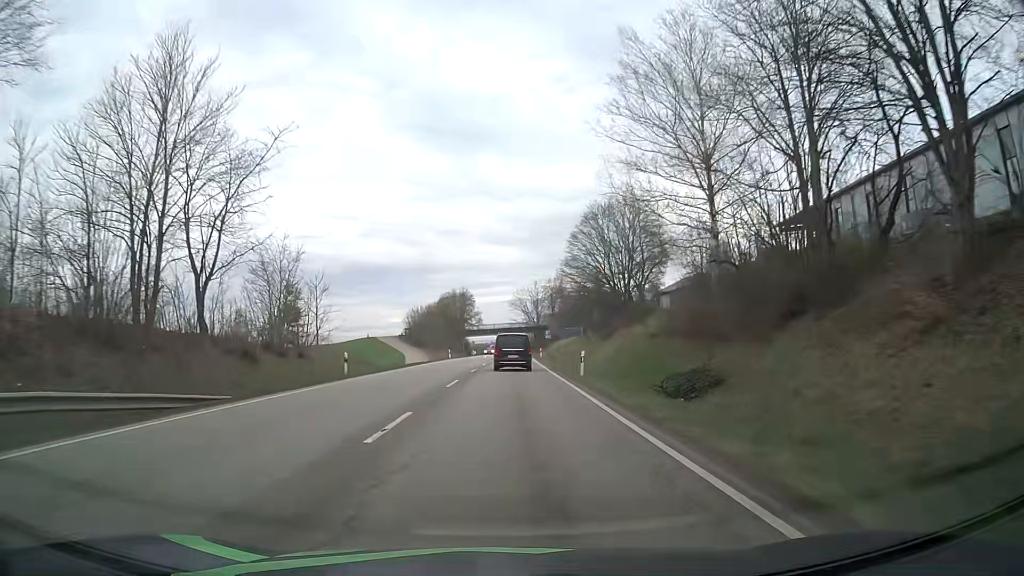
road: primary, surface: asphalt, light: Day
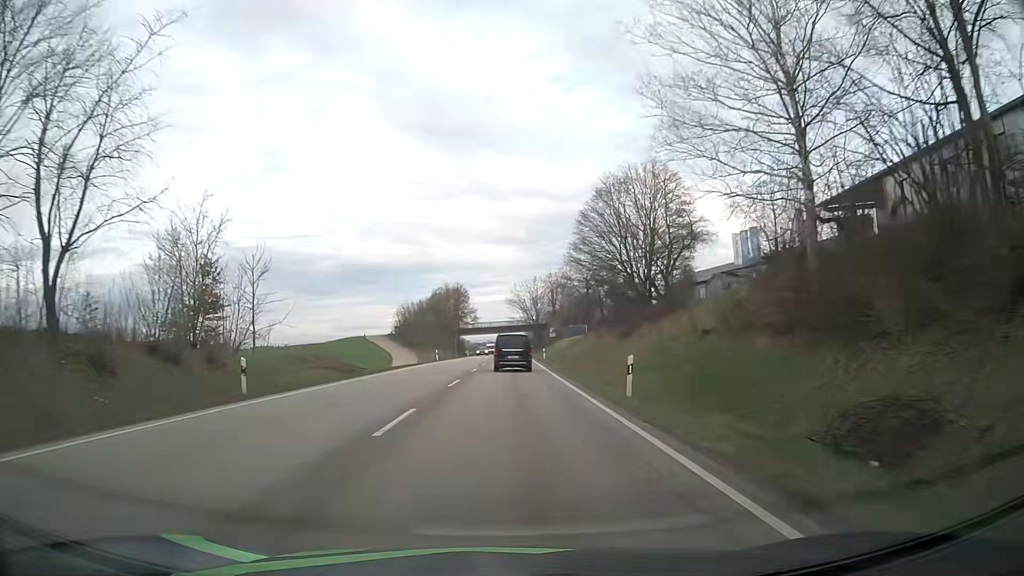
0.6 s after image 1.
(0.0, +11.2) m; 0°
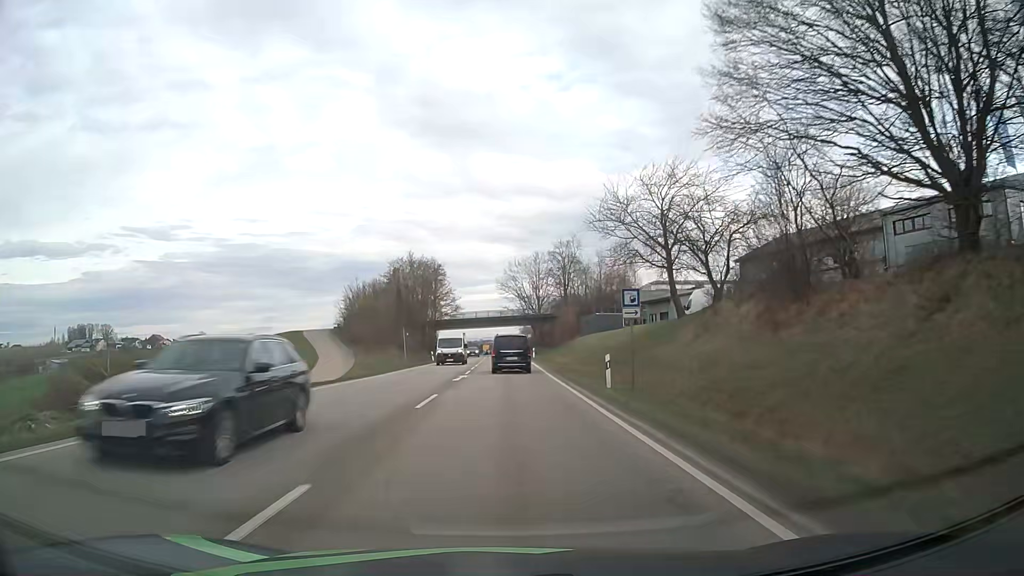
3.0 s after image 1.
(+0.5, +43.2) m; +1°
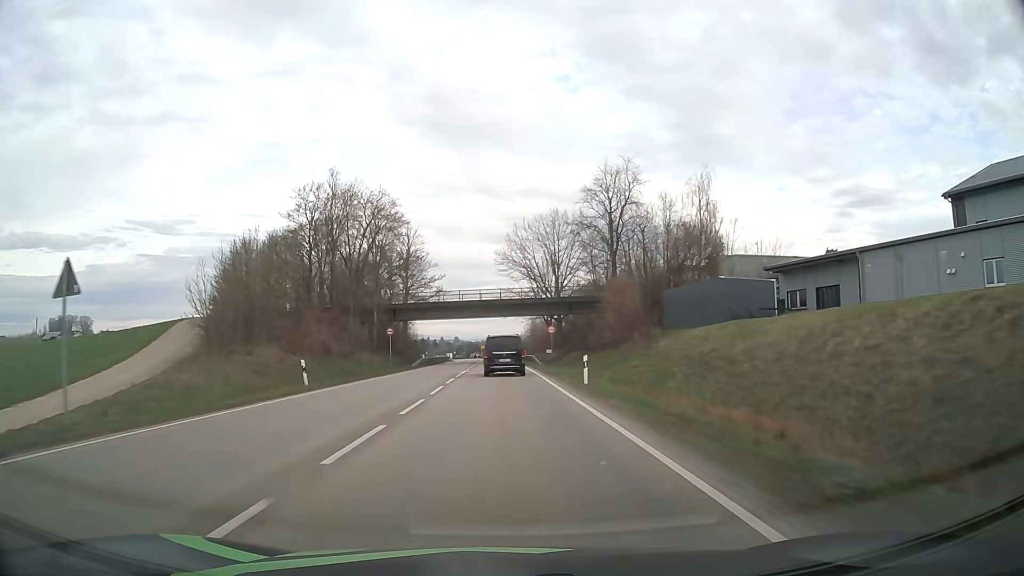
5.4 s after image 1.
(0.0, +43.2) m; 0°
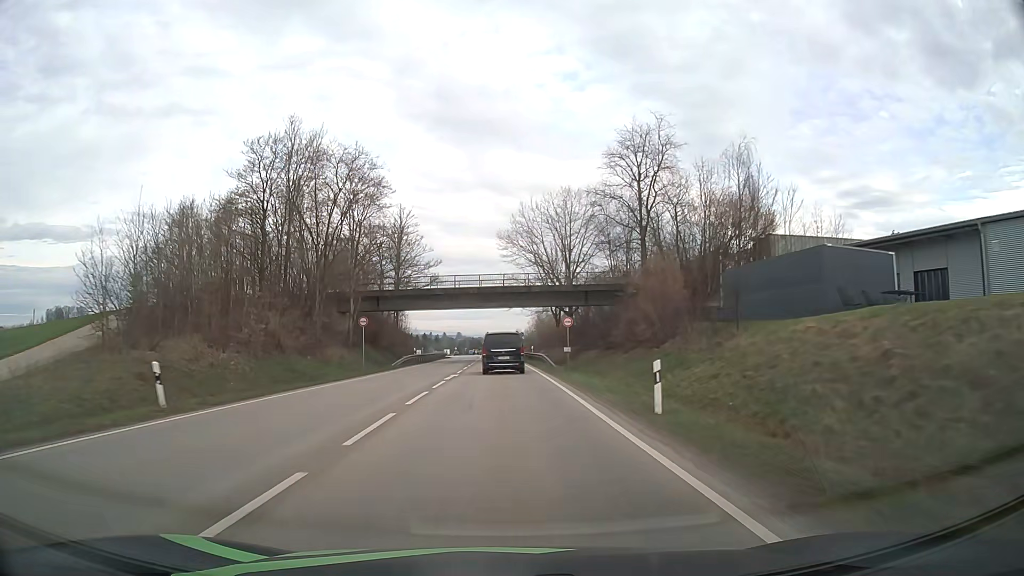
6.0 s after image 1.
(0.0, +11.0) m; 0°
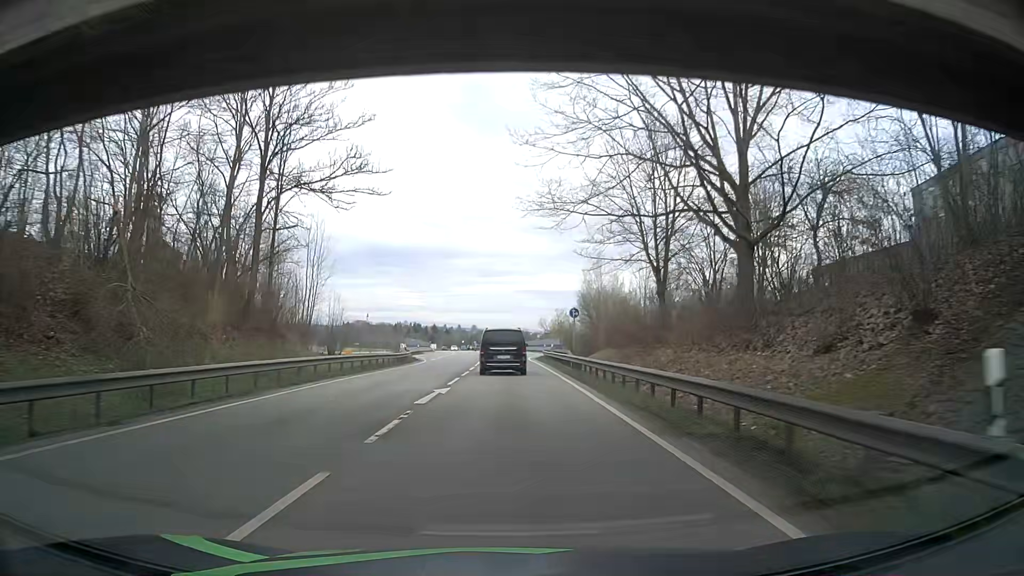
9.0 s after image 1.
(-0.7, +54.2) m; -1°
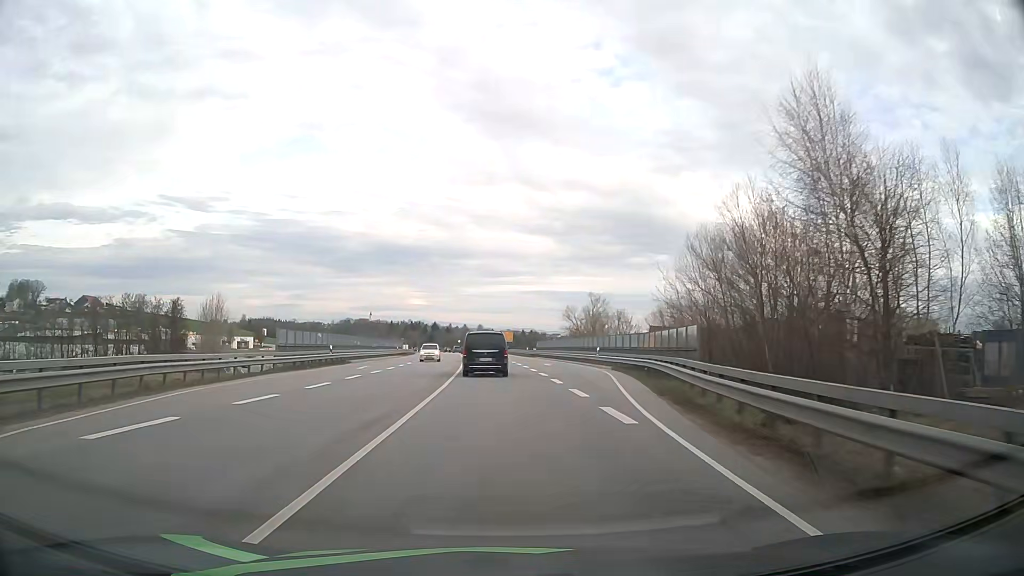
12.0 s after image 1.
(-0.1, +51.8) m; -1°
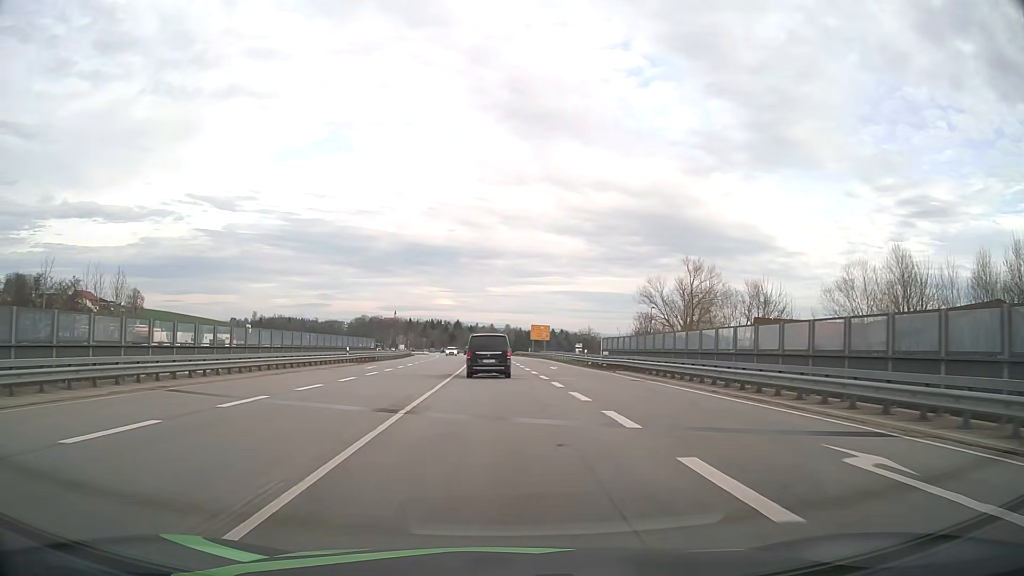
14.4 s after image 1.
(-0.9, +42.8) m; -3°
(0, +10) (0, +20) (0, +30) (-1, +40) (-1, +50) (-2, +60) (-2, +70) (-3, +80) (-3, +90) (-4, +100) m
